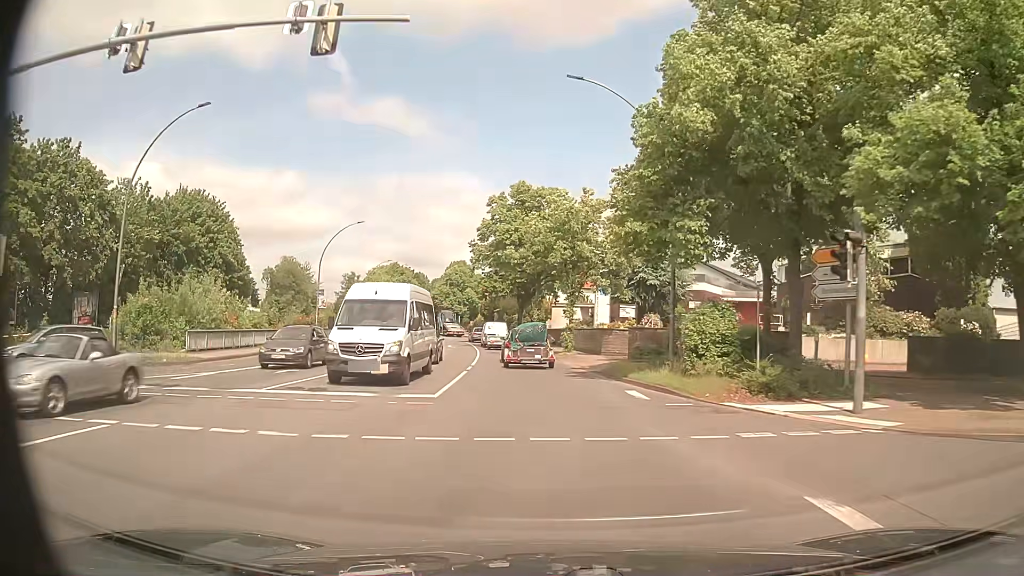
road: primary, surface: asphalt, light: Day
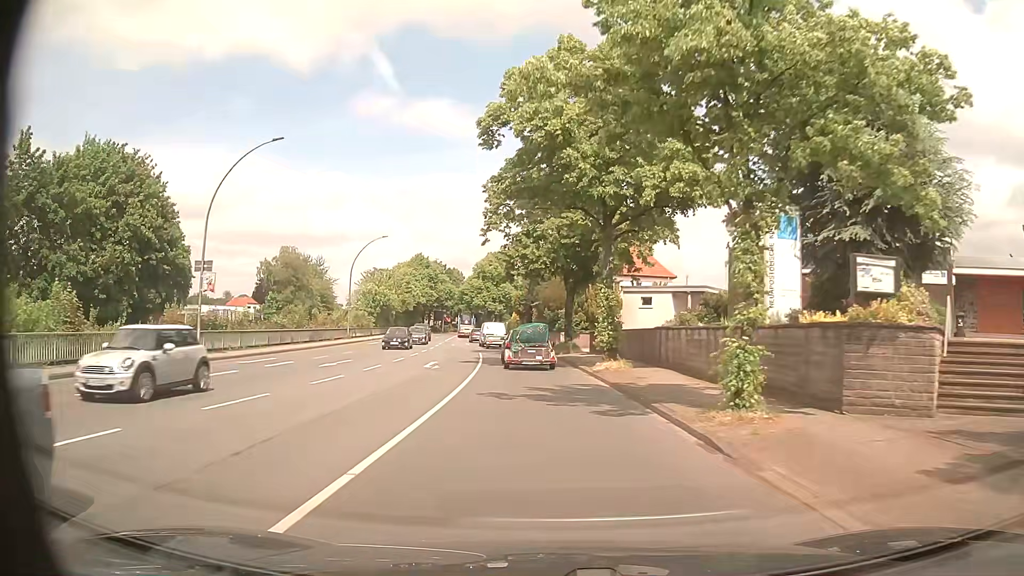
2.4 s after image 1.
(-1.0, +26.3) m; -4°
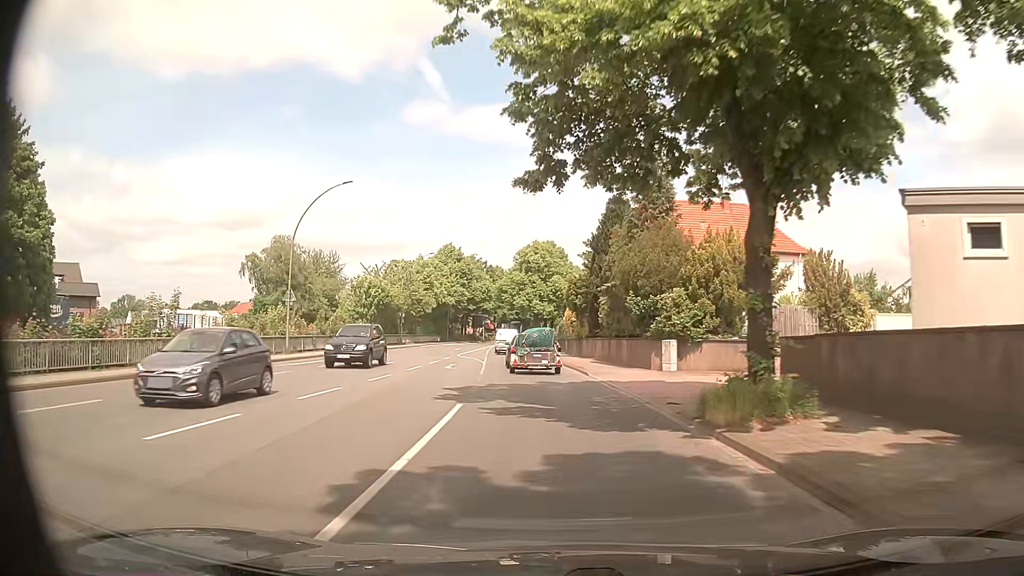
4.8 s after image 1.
(-1.2, +27.2) m; -5°
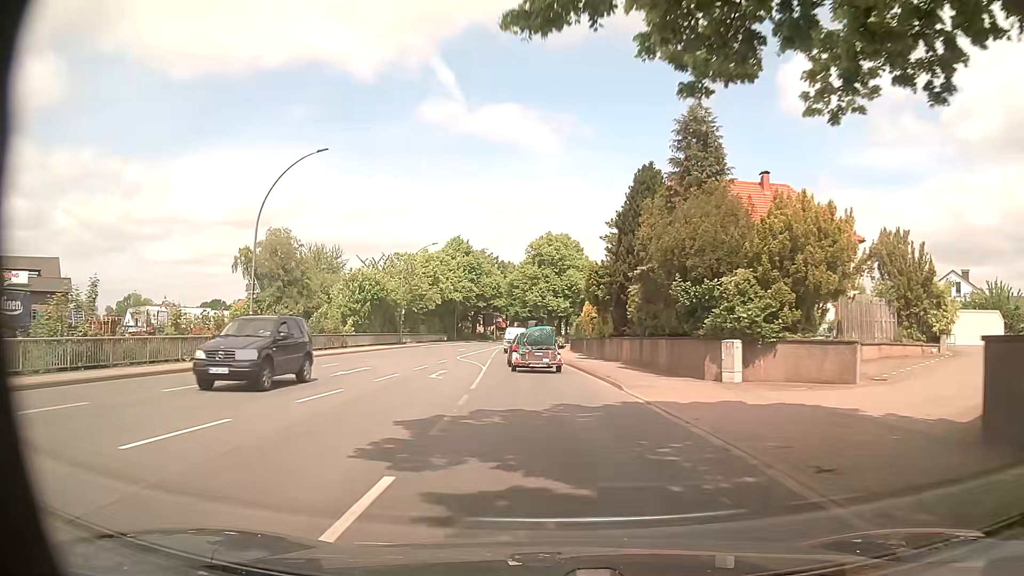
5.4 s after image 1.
(-0.1, +7.0) m; -1°
